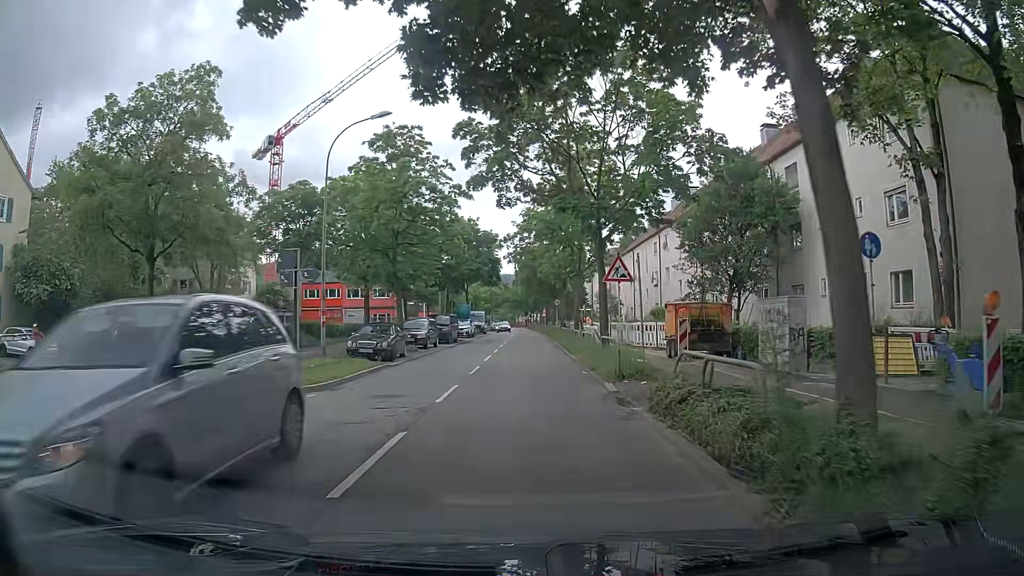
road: tertiary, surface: asphalt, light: Day
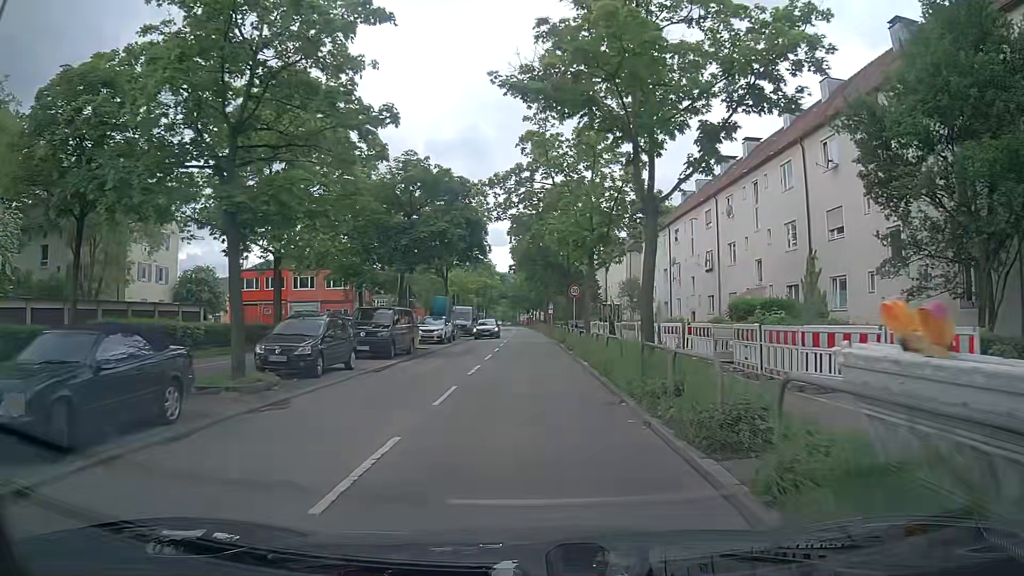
(-0.1, +18.6) m; 0°
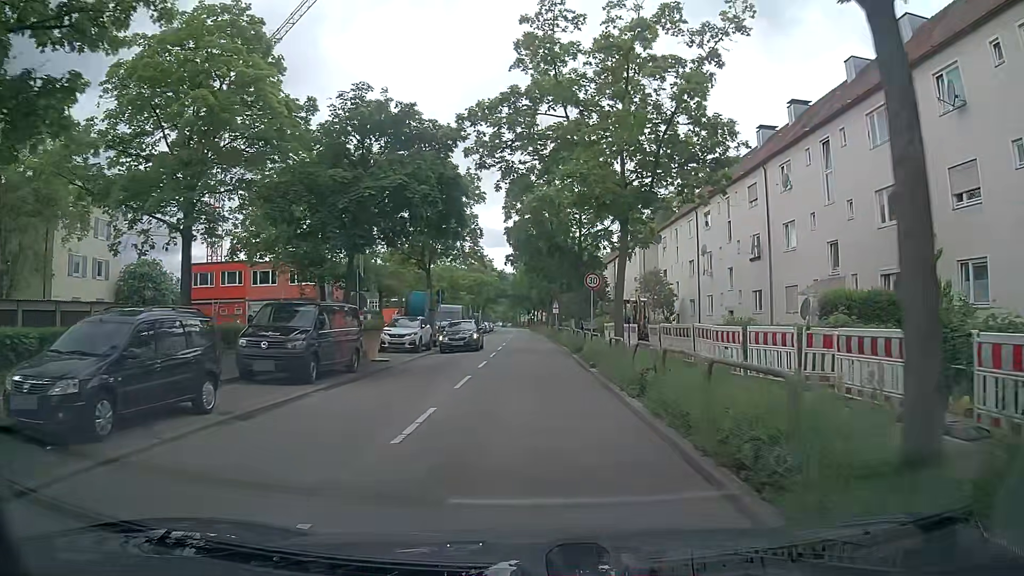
(-0.2, +9.3) m; -1°
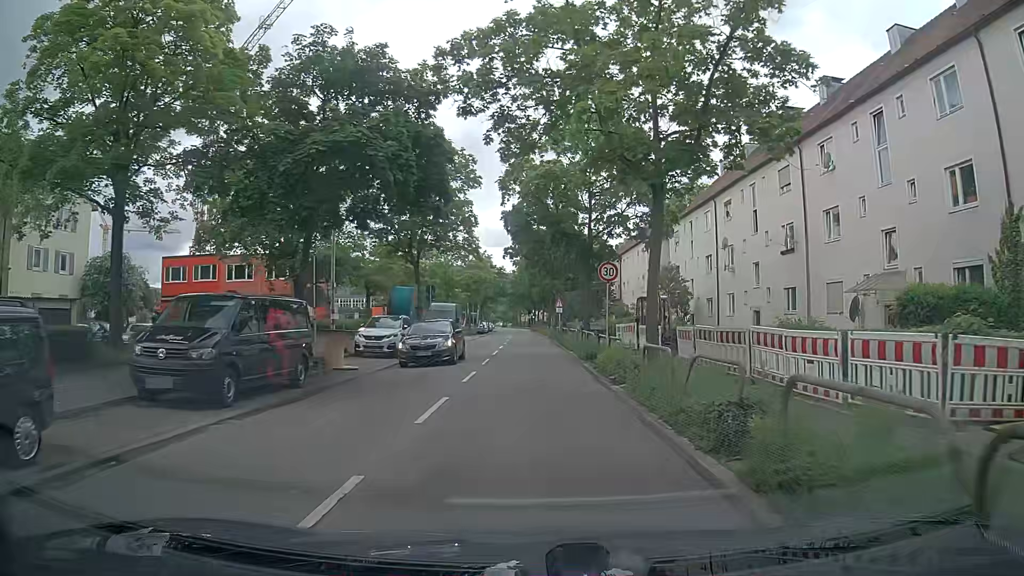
(0.0, +4.6) m; 0°
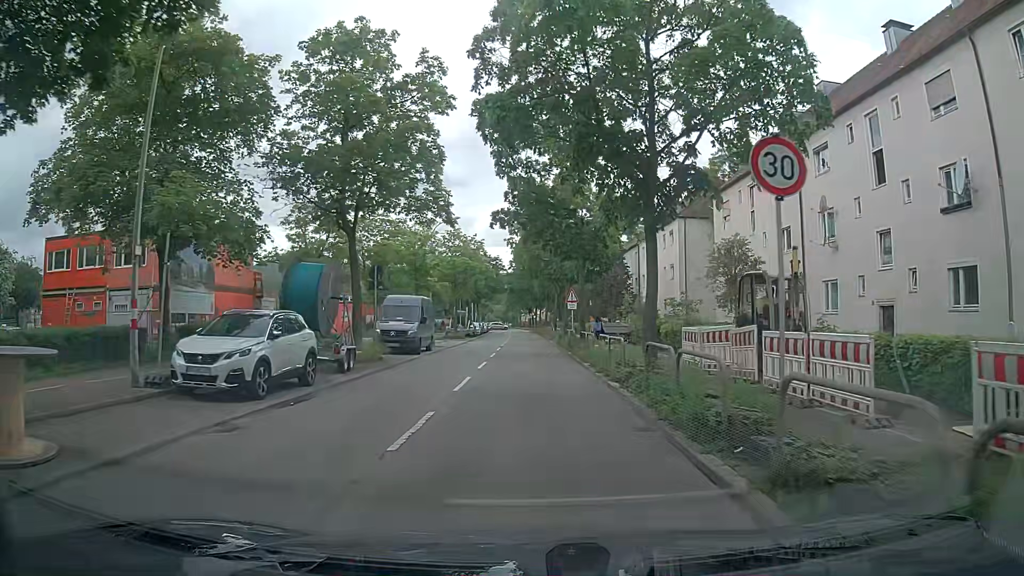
(0.0, +13.9) m; -1°
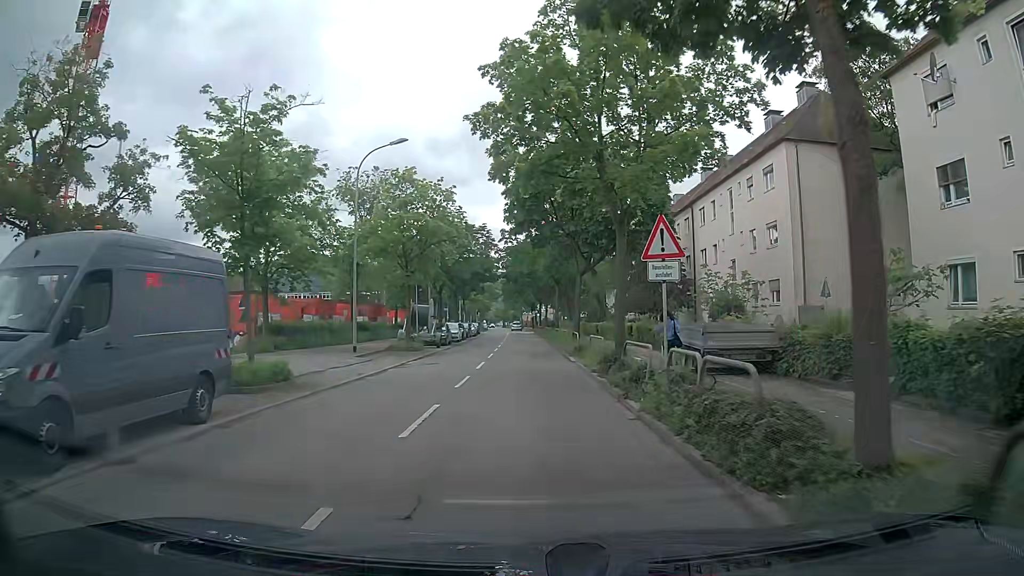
(+0.4, +23.4) m; 0°
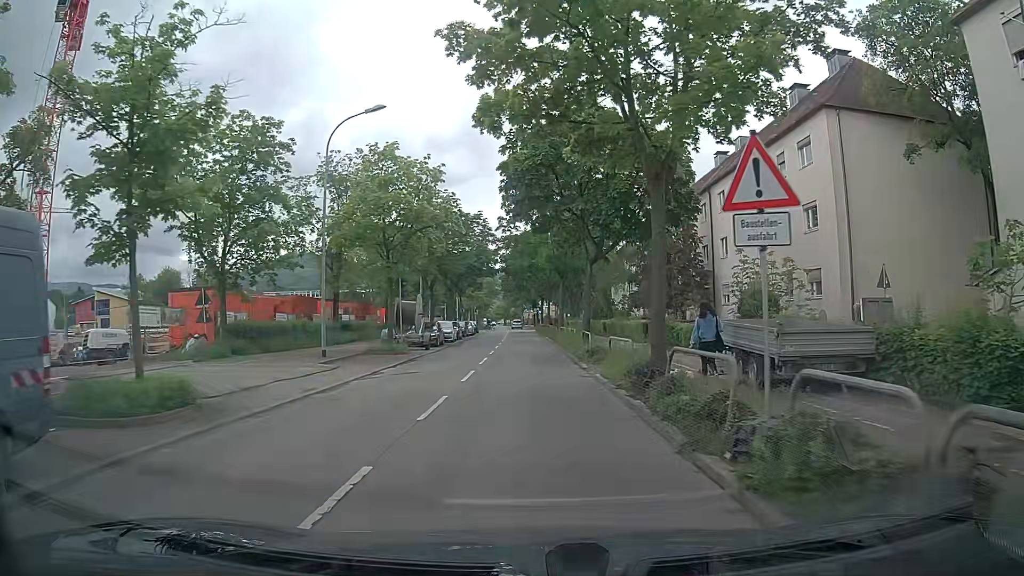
(0.0, +4.8) m; 0°
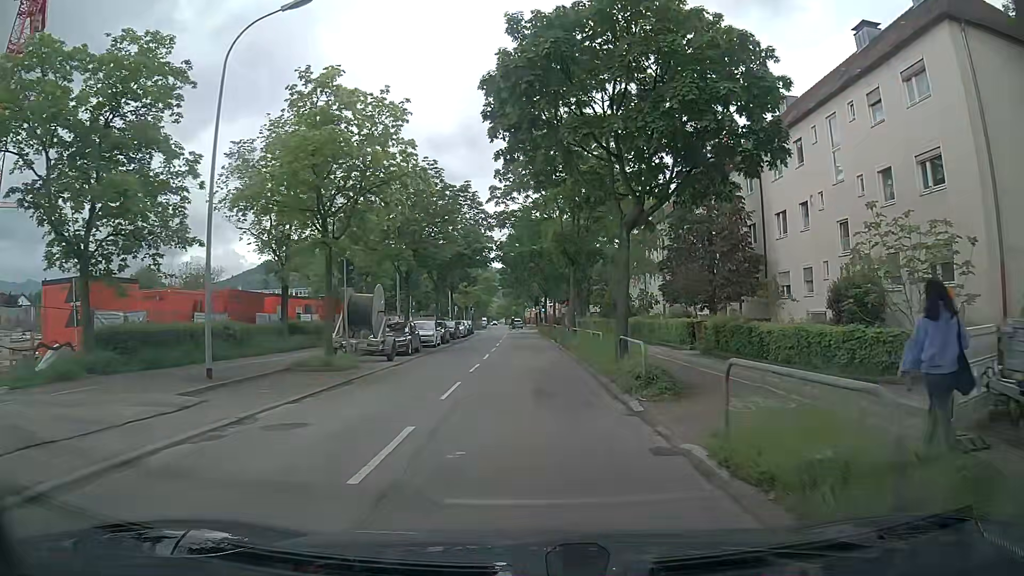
(+0.1, +9.5) m; 0°
(0, +10) (0, +20) (0, +30) (0, +40) (-1, +50) (-1, +60) (-1, +70) (-1, +80) (-1, +90) (-2, +100) m
